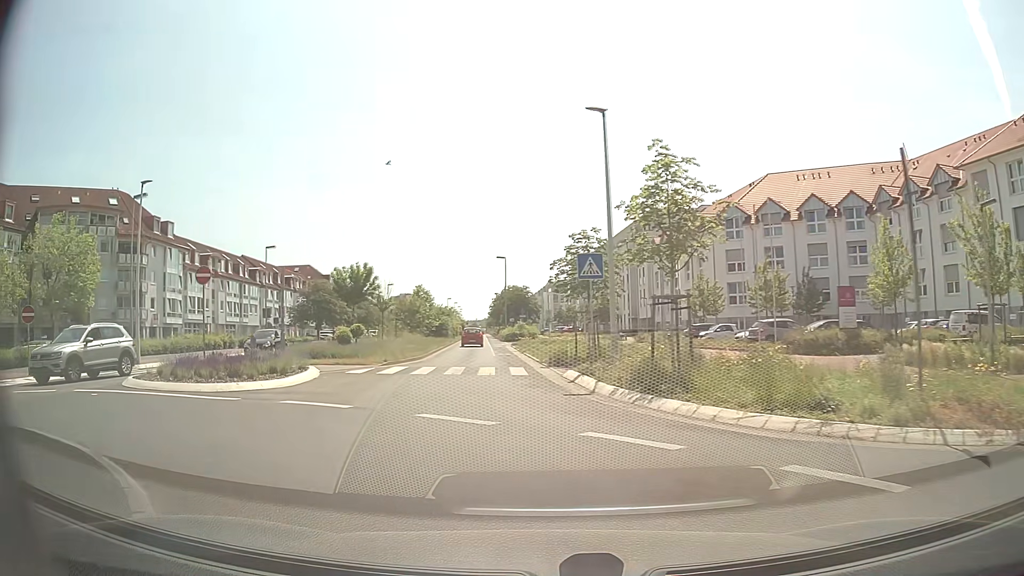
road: secondary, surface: asphalt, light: Day
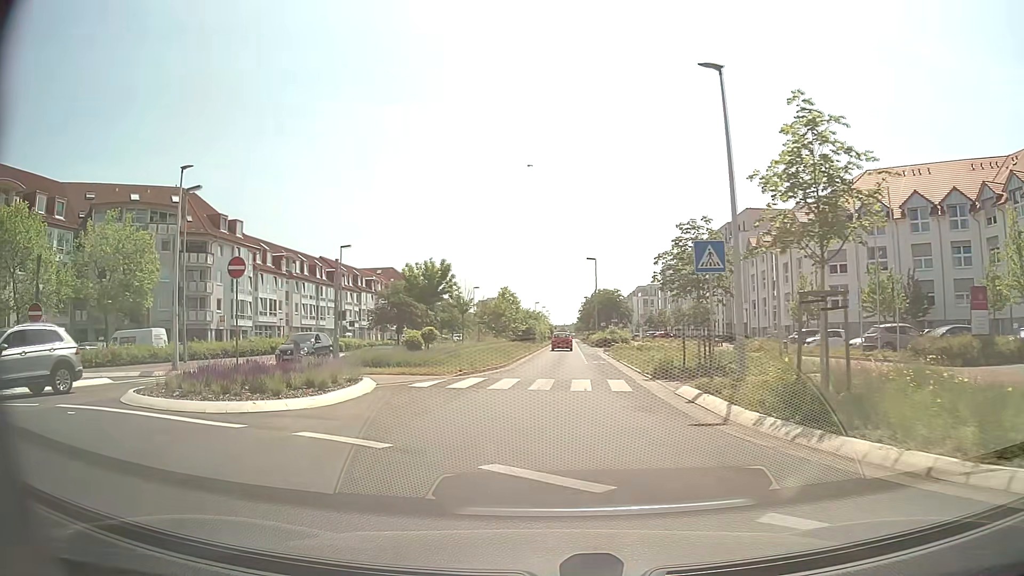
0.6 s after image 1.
(-0.3, +3.8) m; -8°
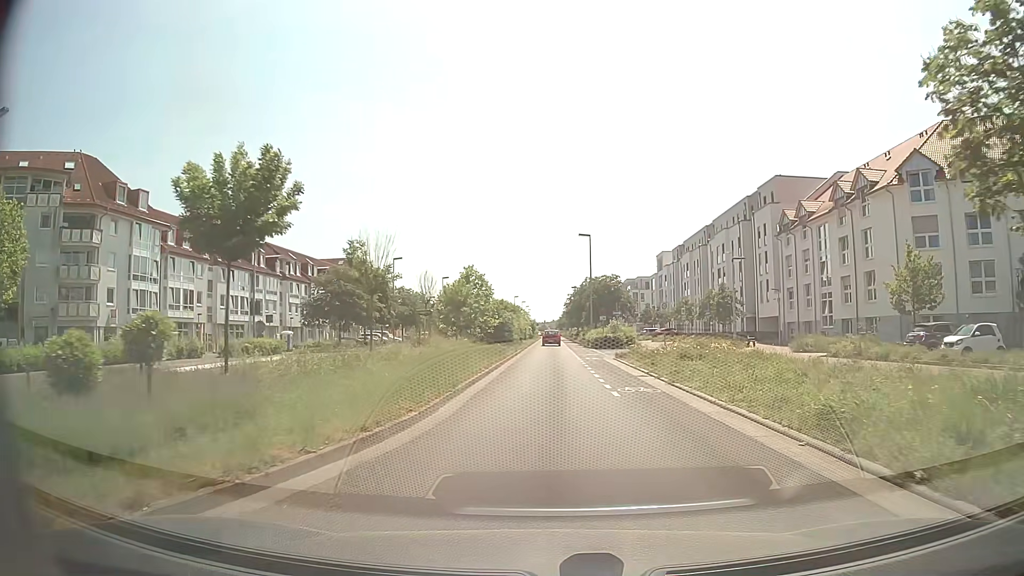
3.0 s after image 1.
(0.0, +17.7) m; +1°
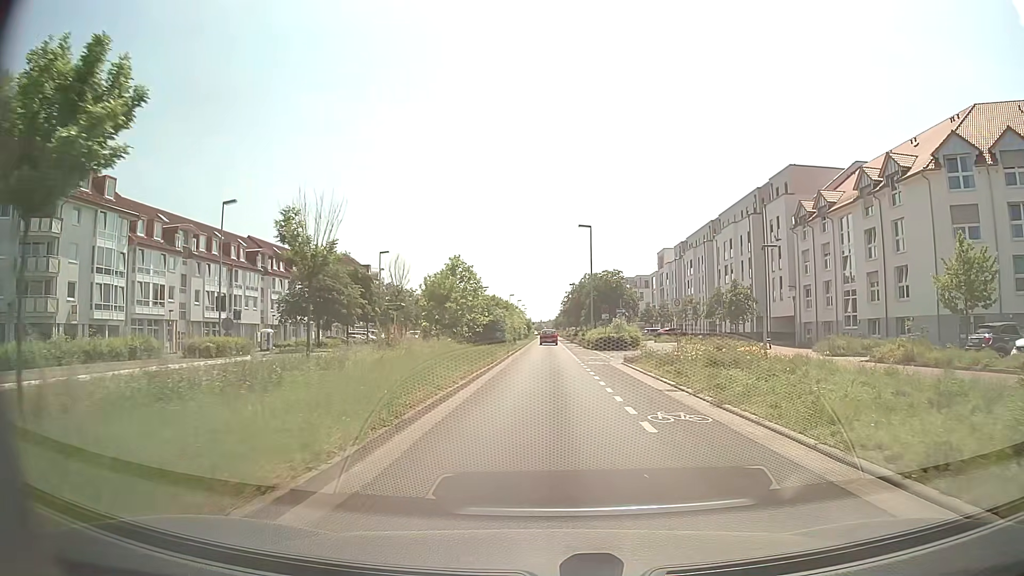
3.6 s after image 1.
(0.0, +5.2) m; +1°
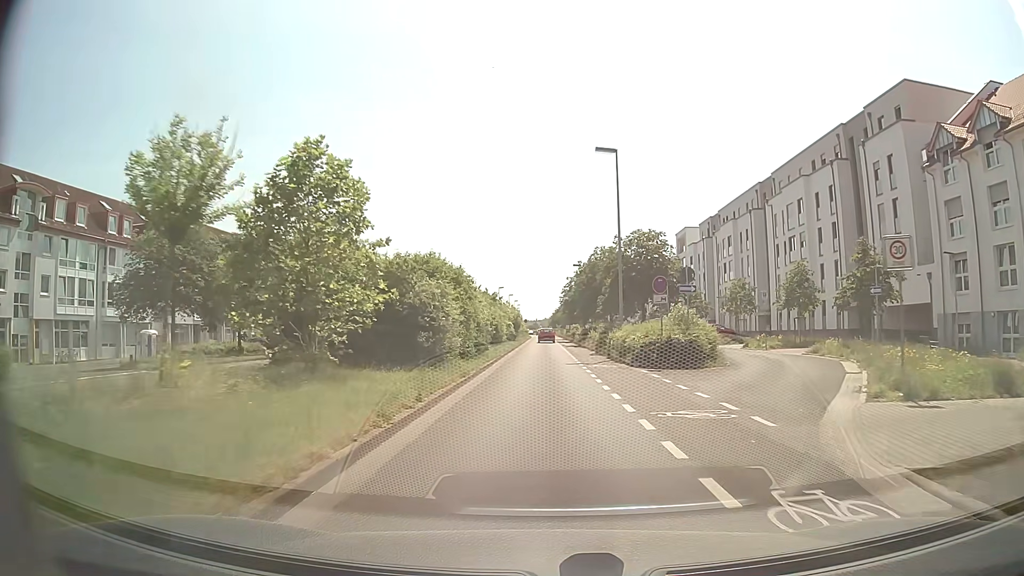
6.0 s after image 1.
(+0.1, +24.5) m; 0°
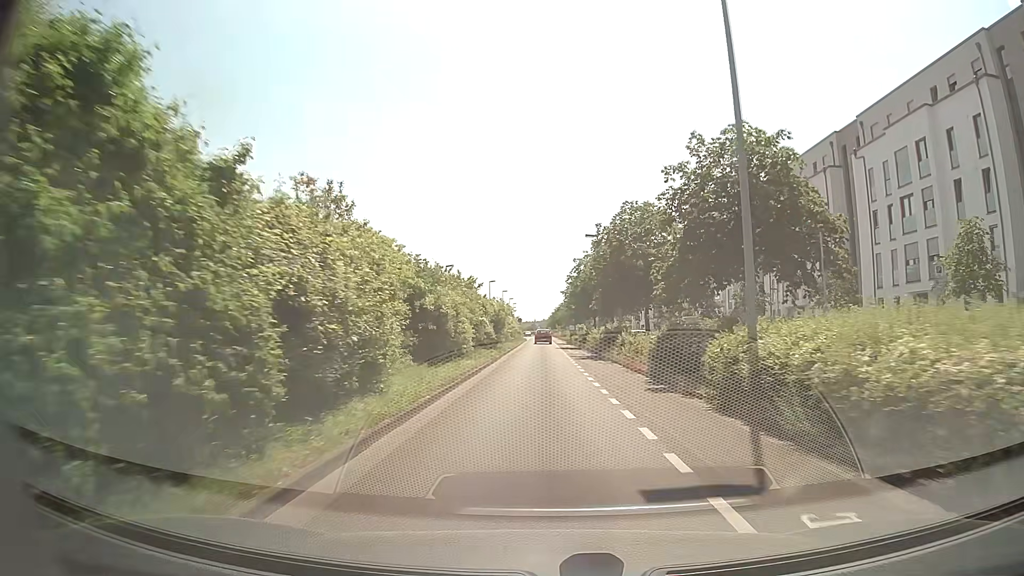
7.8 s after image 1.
(+0.1, +20.8) m; 0°
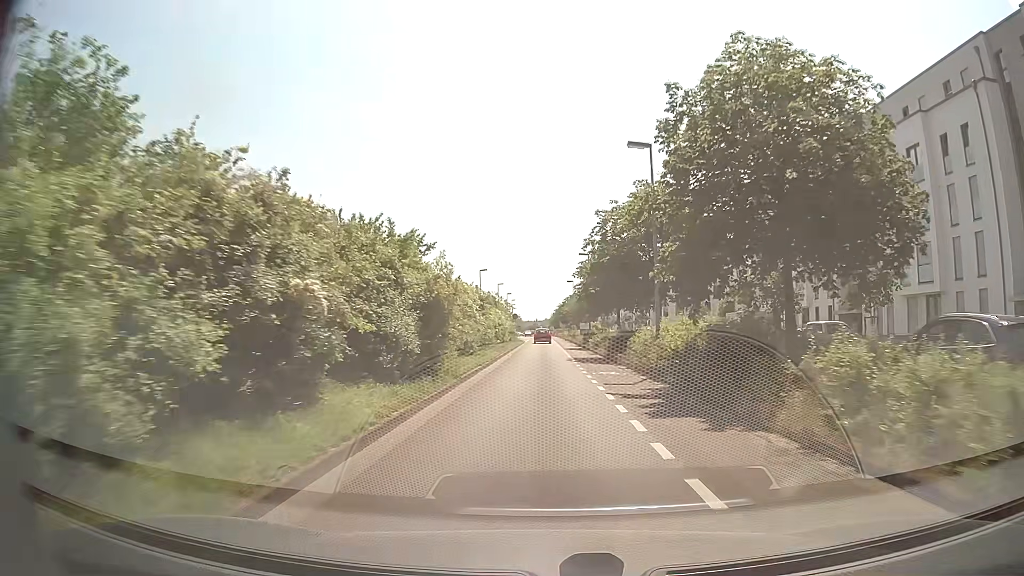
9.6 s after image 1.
(0.0, +21.5) m; 0°
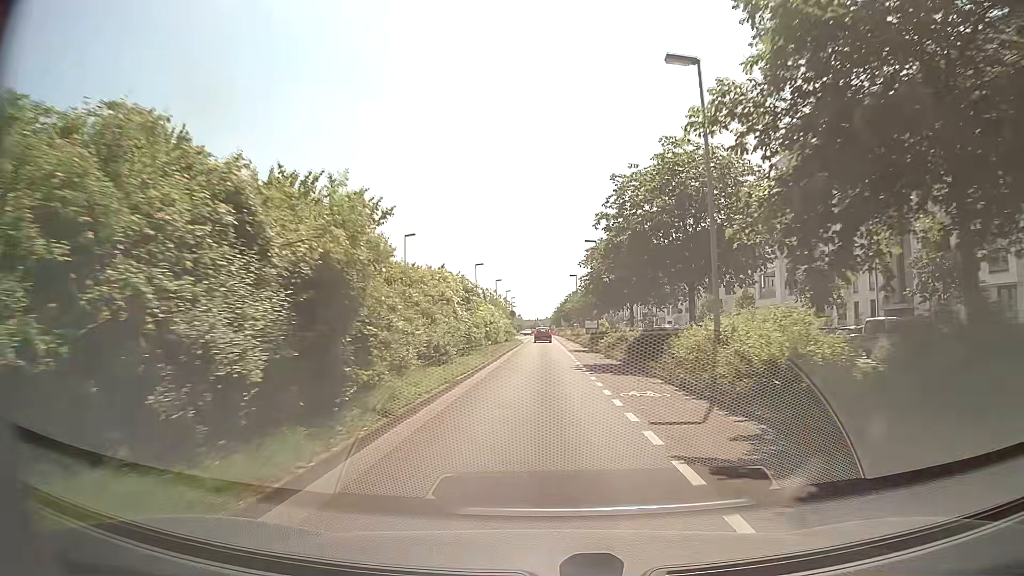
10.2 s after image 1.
(0.0, +7.4) m; 0°
(0, +10) (0, +20) (0, +30) (0, +40) (0, +50) (0, +60) (0, +70) (0, +80) (0, +90) (0, +100) m
